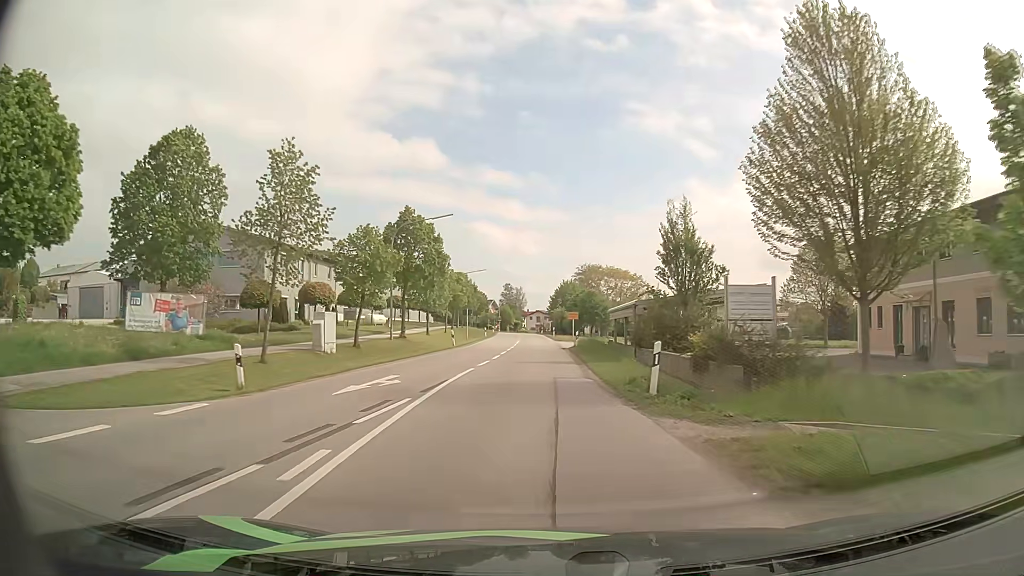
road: secondary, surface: asphalt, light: Day
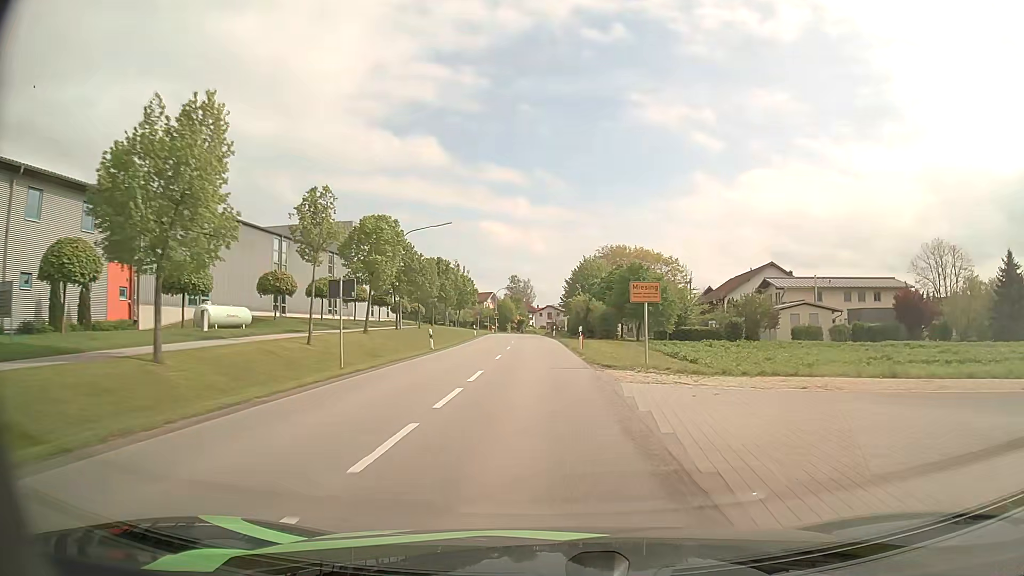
(-0.2, +39.3) m; -1°
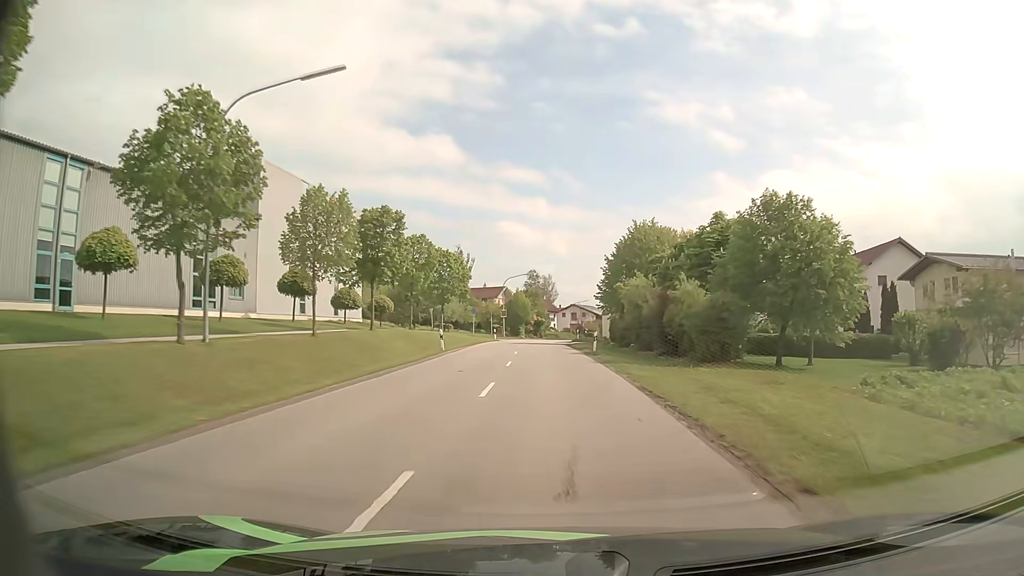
(-0.6, +30.3) m; -2°
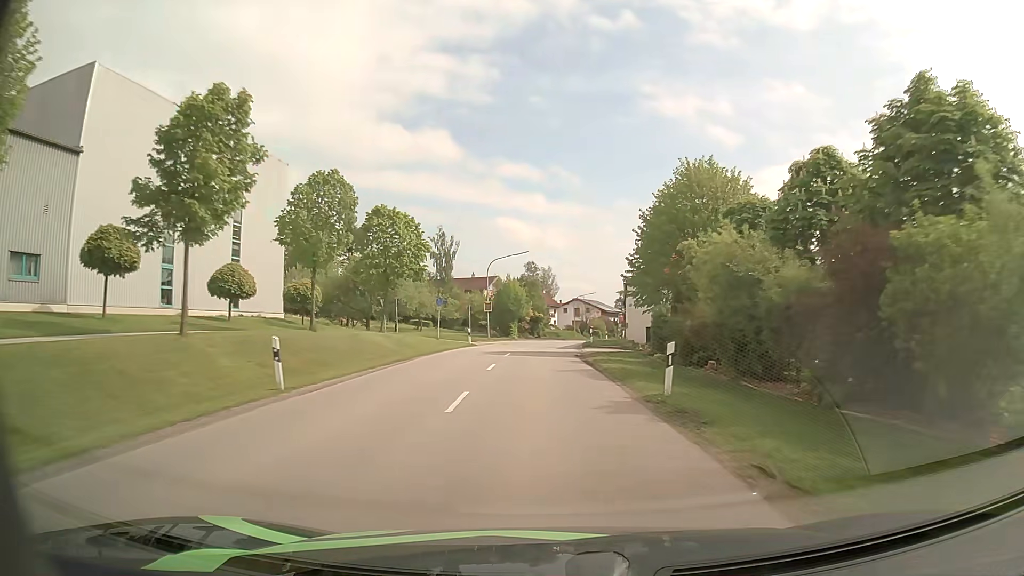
(0.0, +20.1) m; 0°
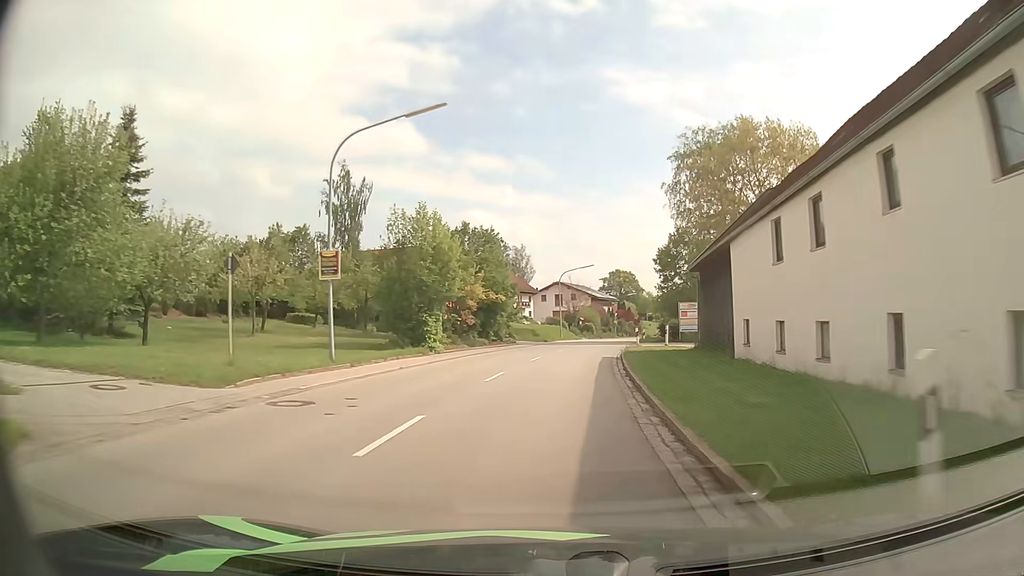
(+0.4, +39.2) m; +2°
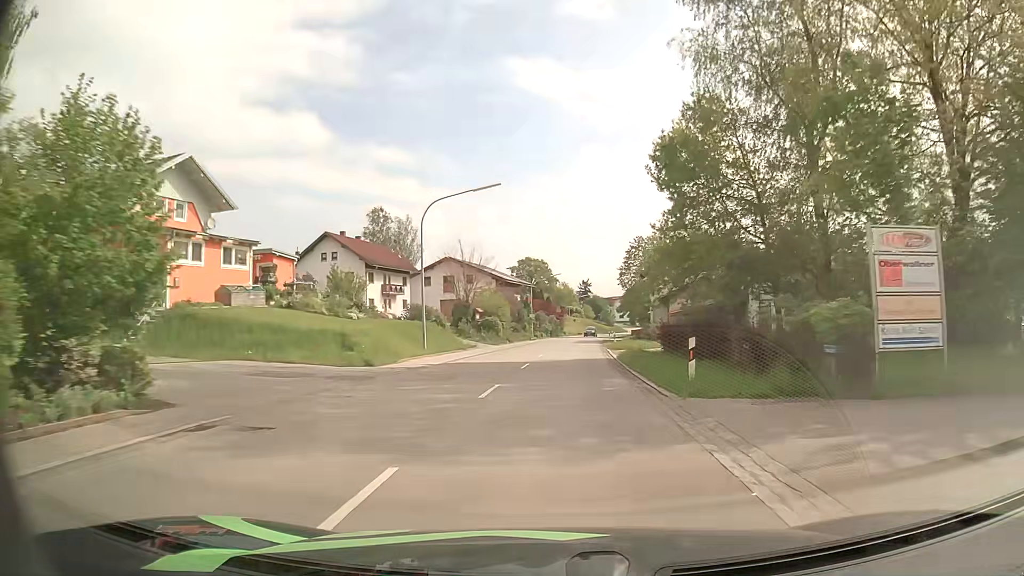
(+2.4, +39.0) m; +8°
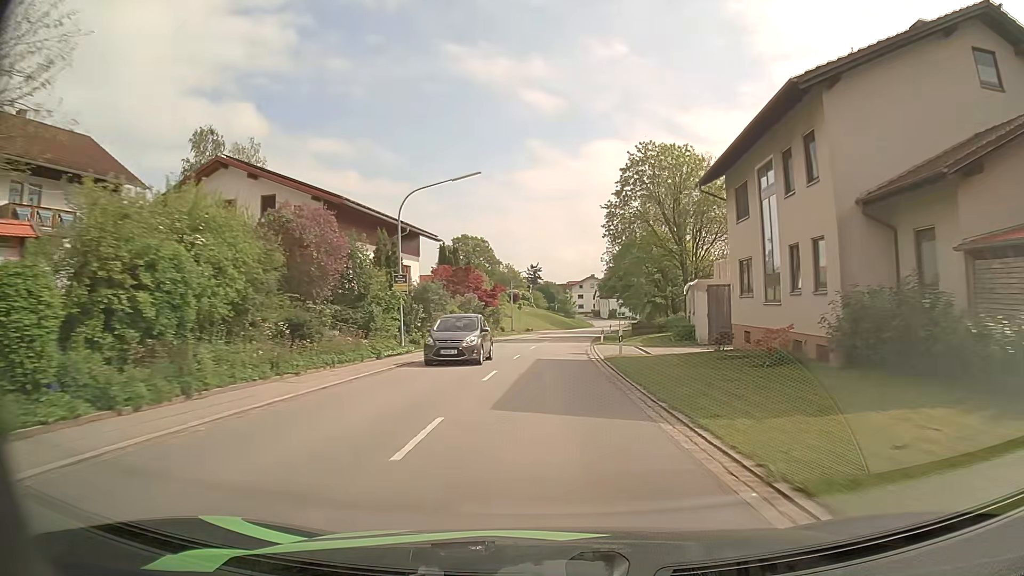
(+2.3, +50.6) m; +5°
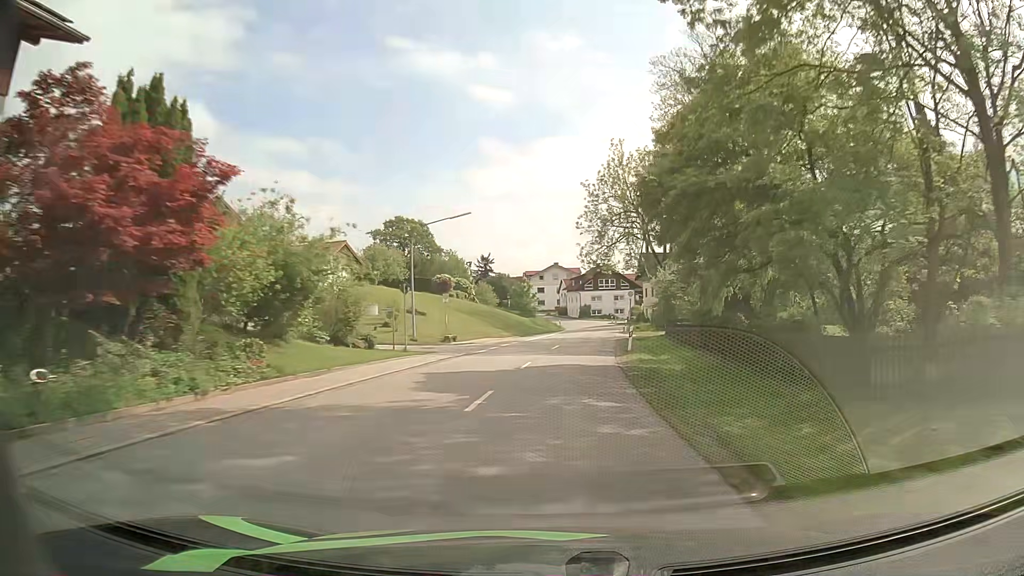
(+1.0, +41.2) m; +3°
(0, +10) (+1, +20) (+1, +30) (+3, +40) (+4, +50) (+5, +60) (+6, +70) (+6, +80) (+6, +90) (+6, +100) m
